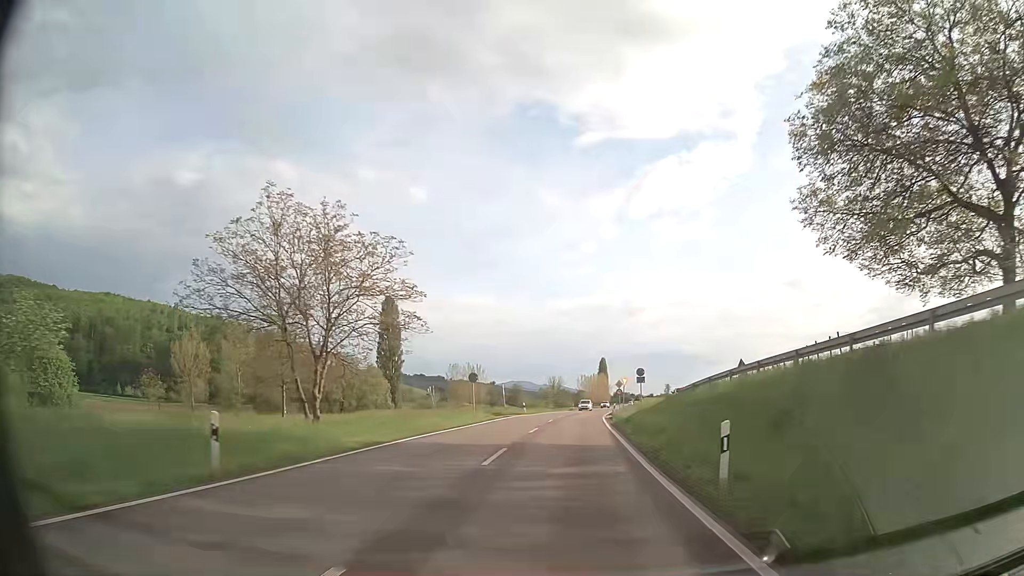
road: primary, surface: asphalt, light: Day
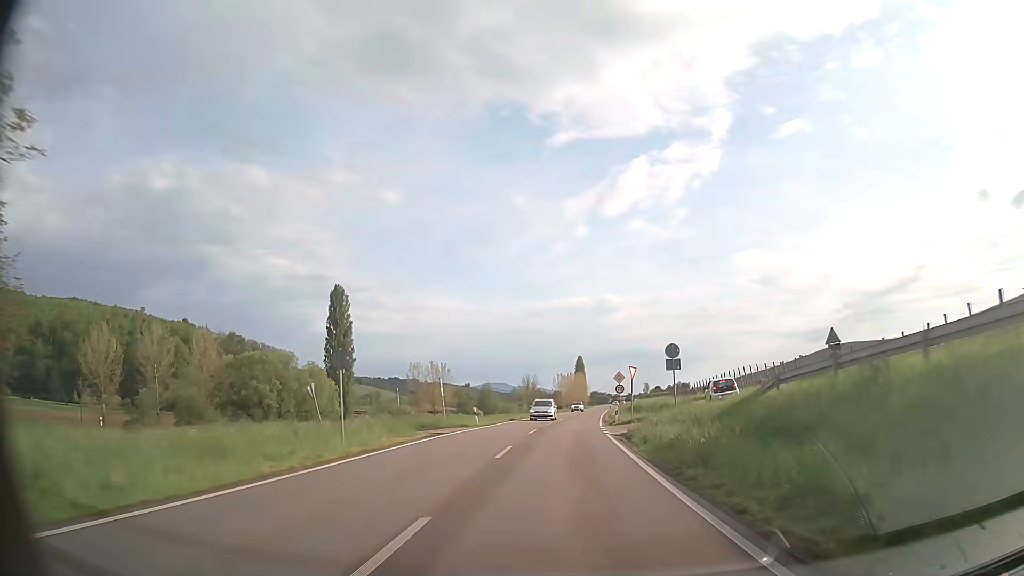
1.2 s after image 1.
(+0.4, +21.5) m; +2°
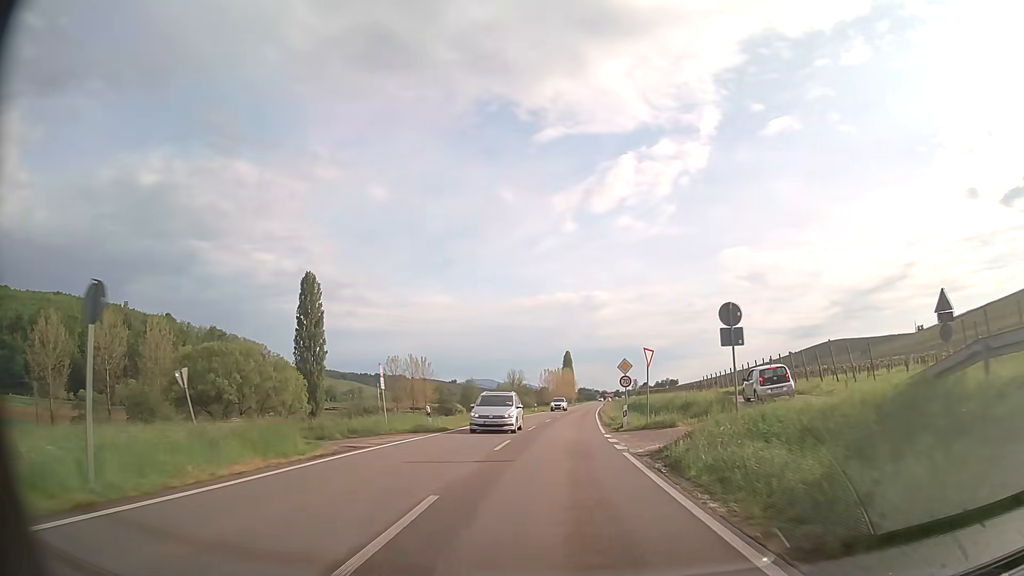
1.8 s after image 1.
(+0.1, +10.7) m; +1°
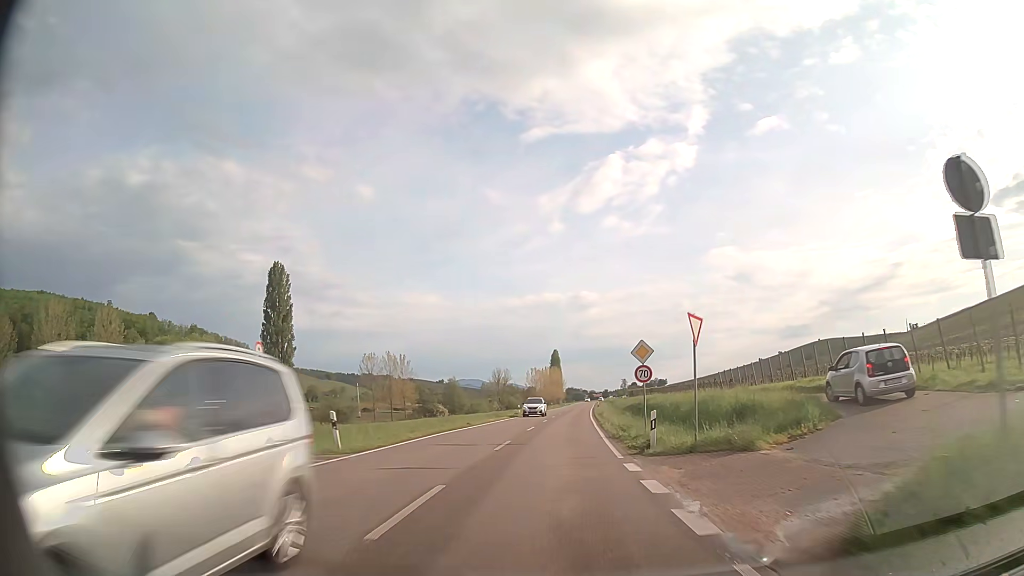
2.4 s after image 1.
(+0.1, +10.7) m; +1°
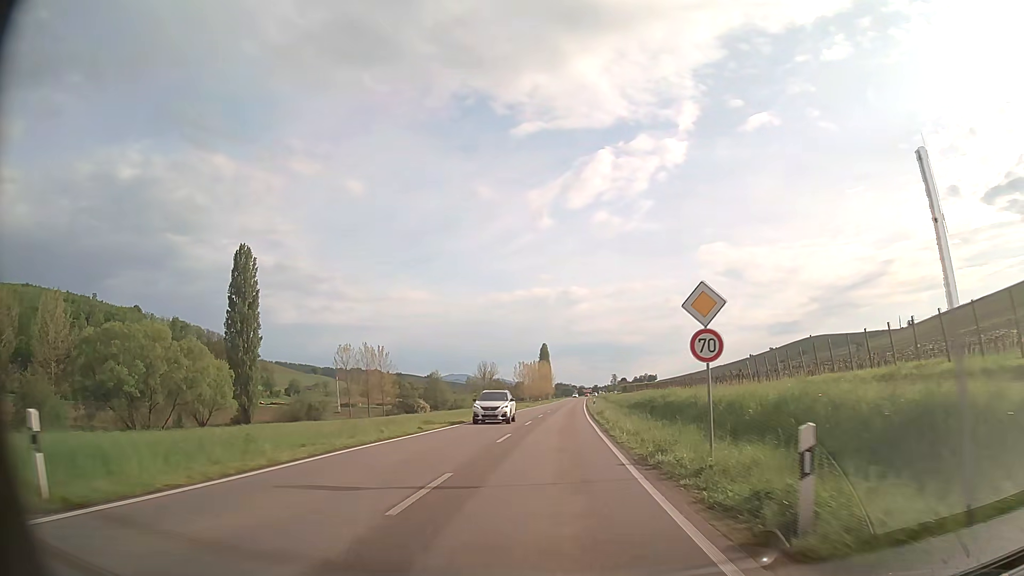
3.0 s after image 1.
(+0.1, +10.8) m; +1°
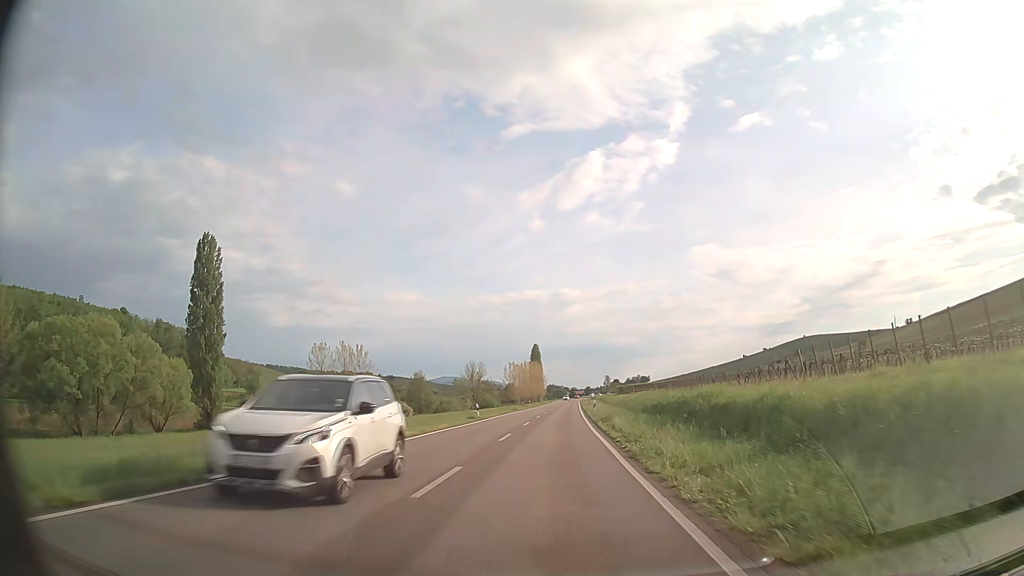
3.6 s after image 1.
(+0.1, +10.8) m; +1°
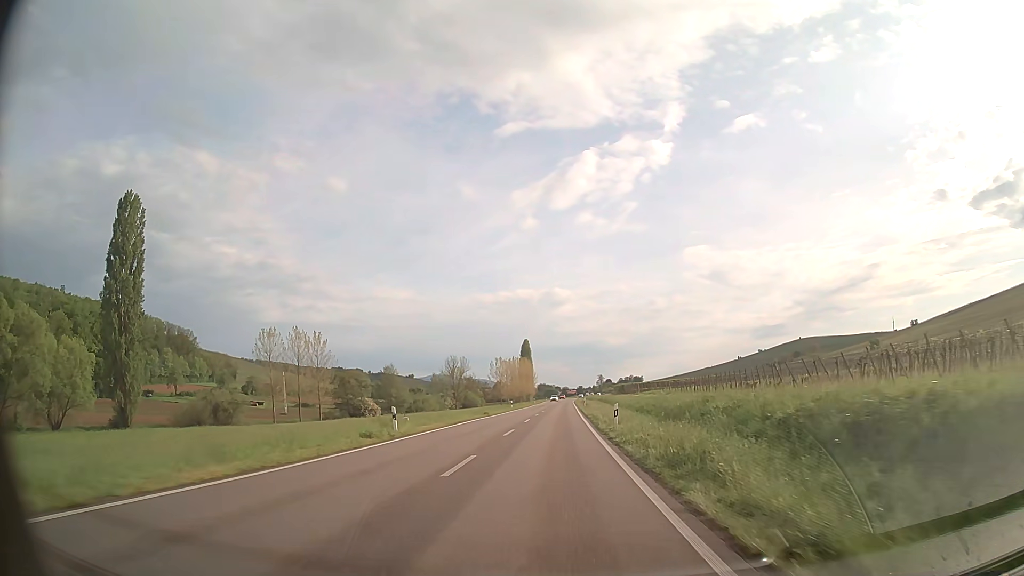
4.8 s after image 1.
(+0.1, +21.6) m; 0°
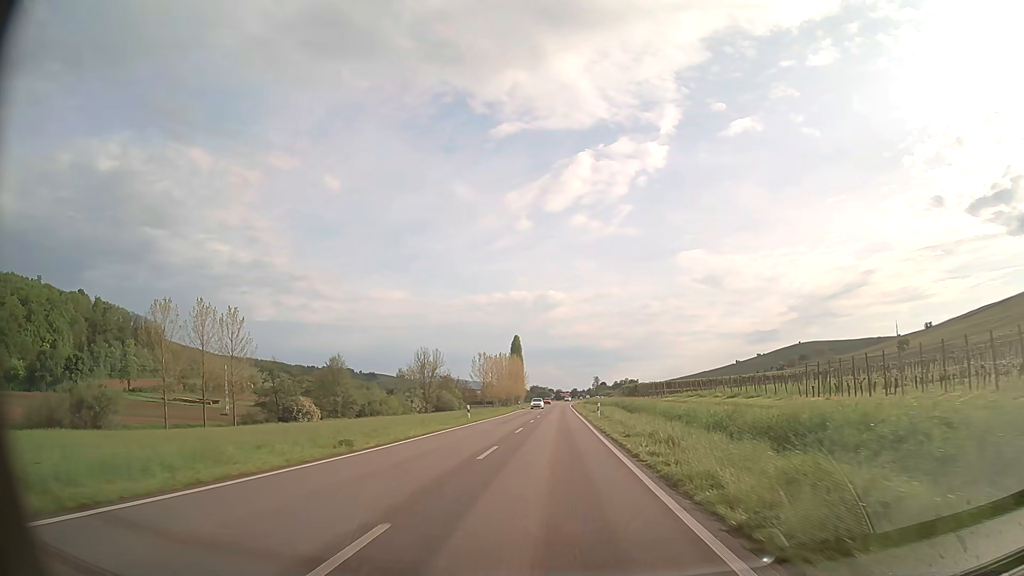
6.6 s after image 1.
(+0.1, +32.4) m; +1°
(0, +10) (0, +20) (0, +30) (0, +40) (0, +50) (0, +60) (+1, +70) (+1, +80) (+1, +90) (+1, +100) m
